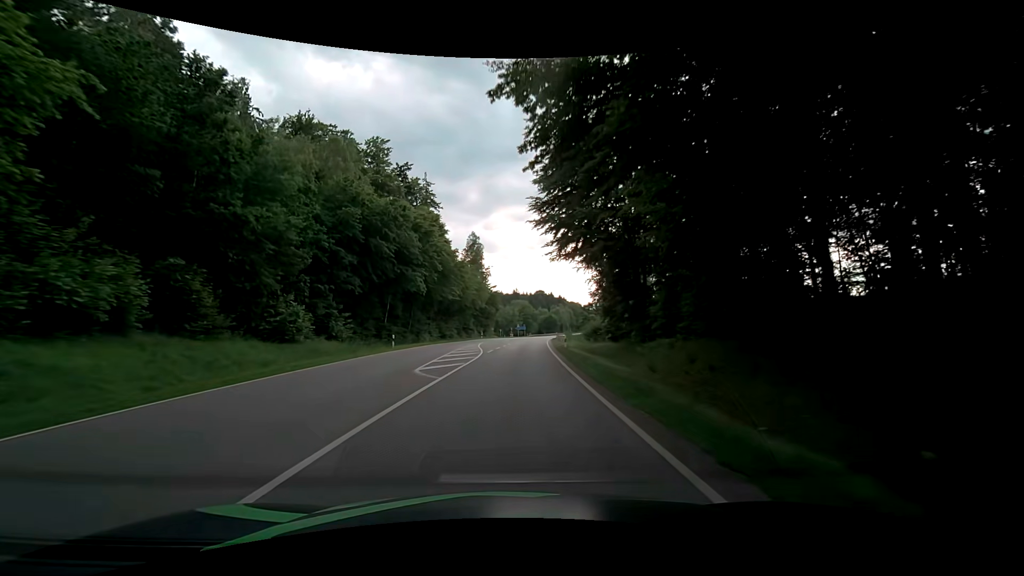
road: secondary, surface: asphalt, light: Day
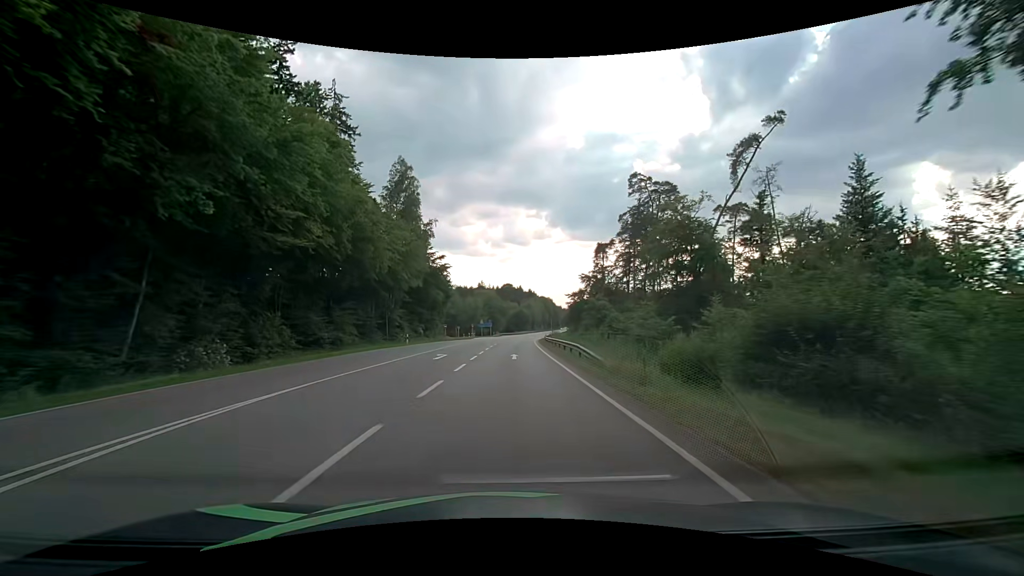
(+2.0, +43.3) m; +5°
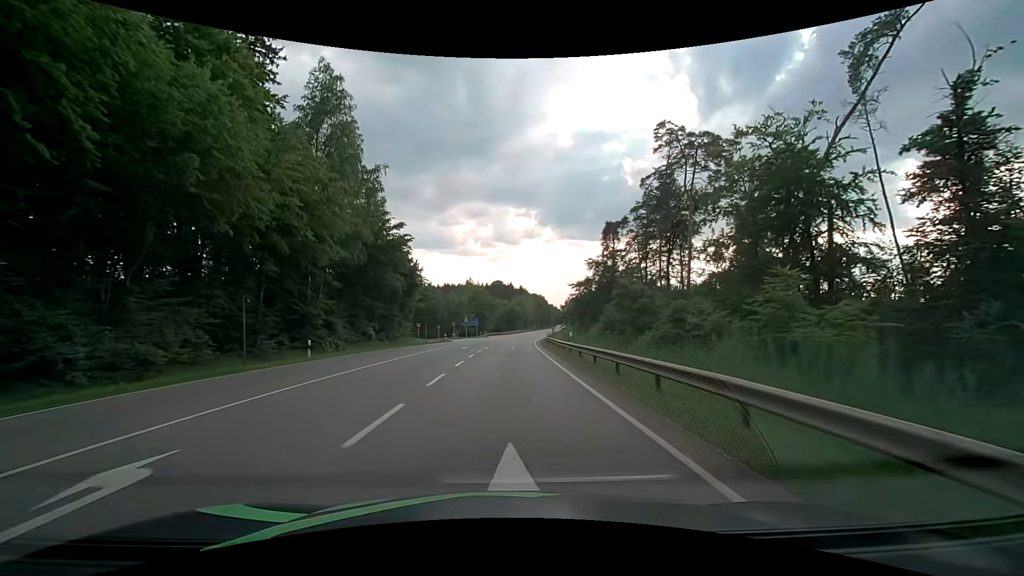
(+0.2, +21.6) m; +1°
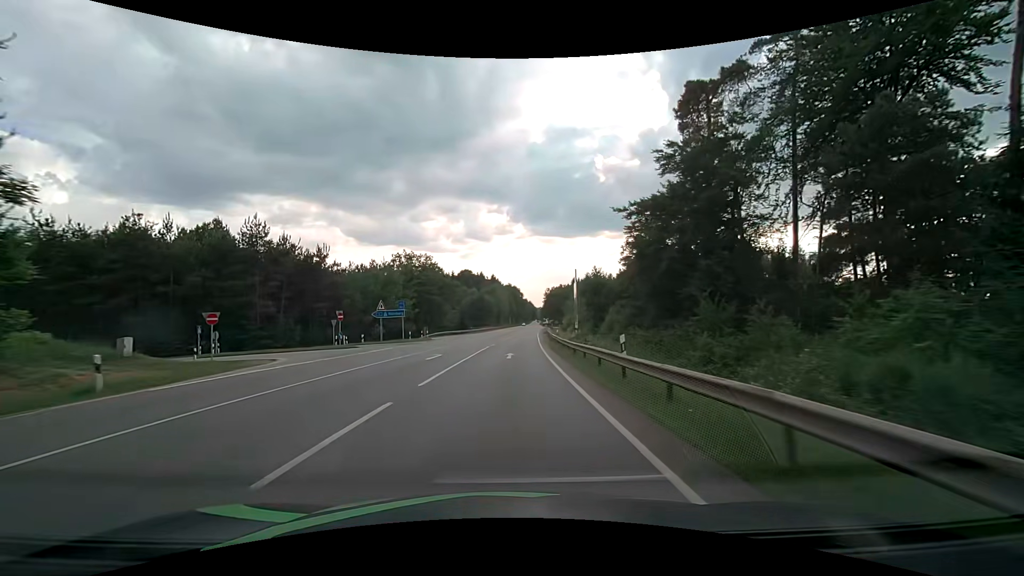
(+1.3, +54.0) m; +3°
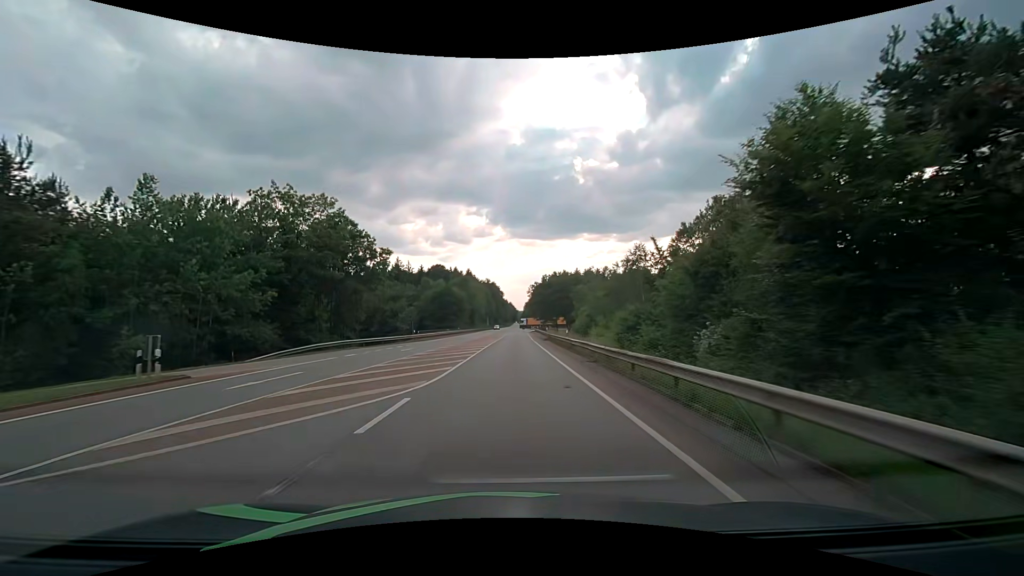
(+0.9, +43.2) m; +2°
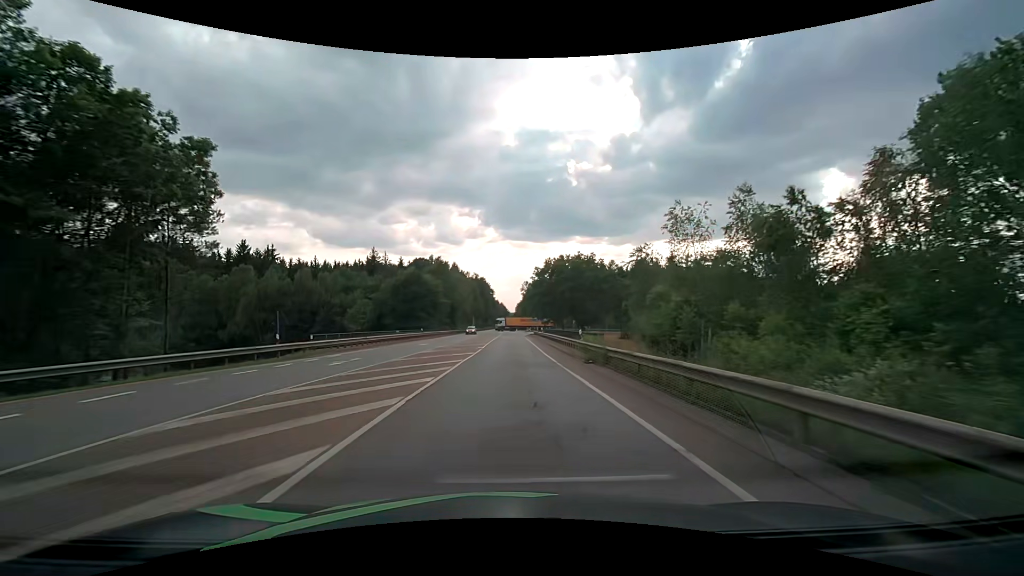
(+0.3, +32.3) m; +1°
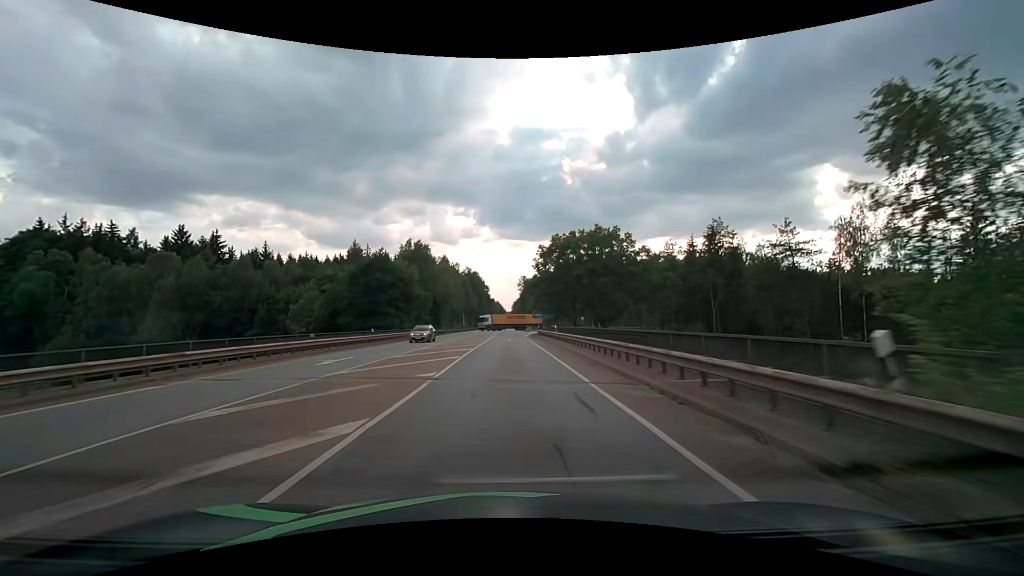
(+0.1, +21.5) m; +1°
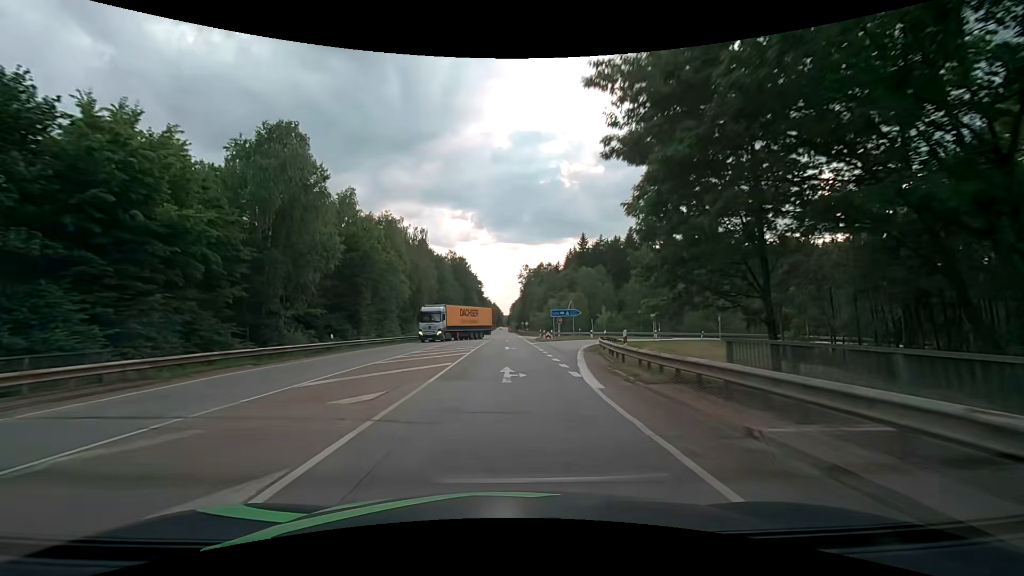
(0.0, +53.5) m; 0°
(0, +10) (0, +20) (0, +30) (0, +40) (0, +50) (0, +60) (0, +70) (0, +80) (0, +90) (0, +100) m
